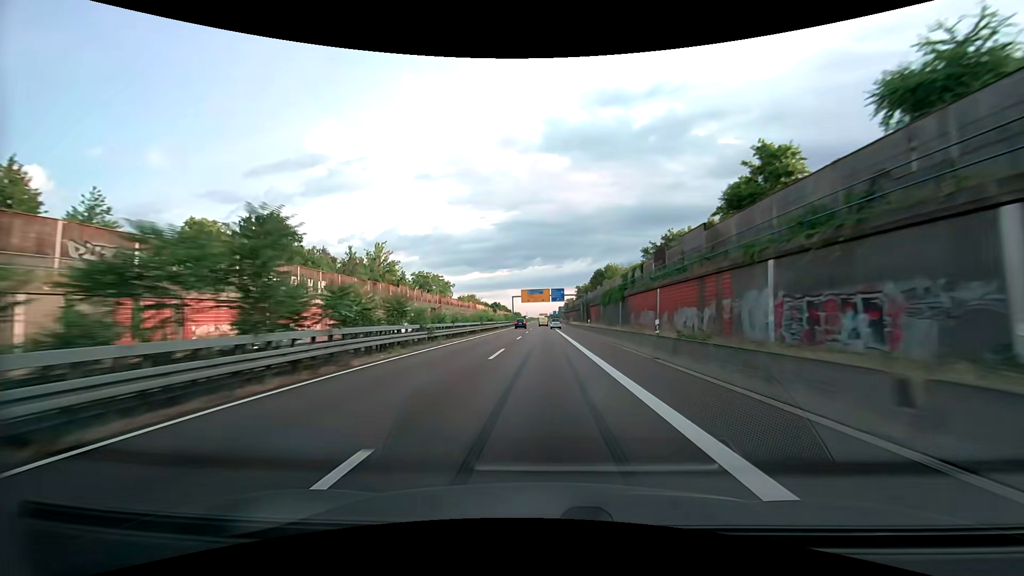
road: trunk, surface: asphalt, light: Day
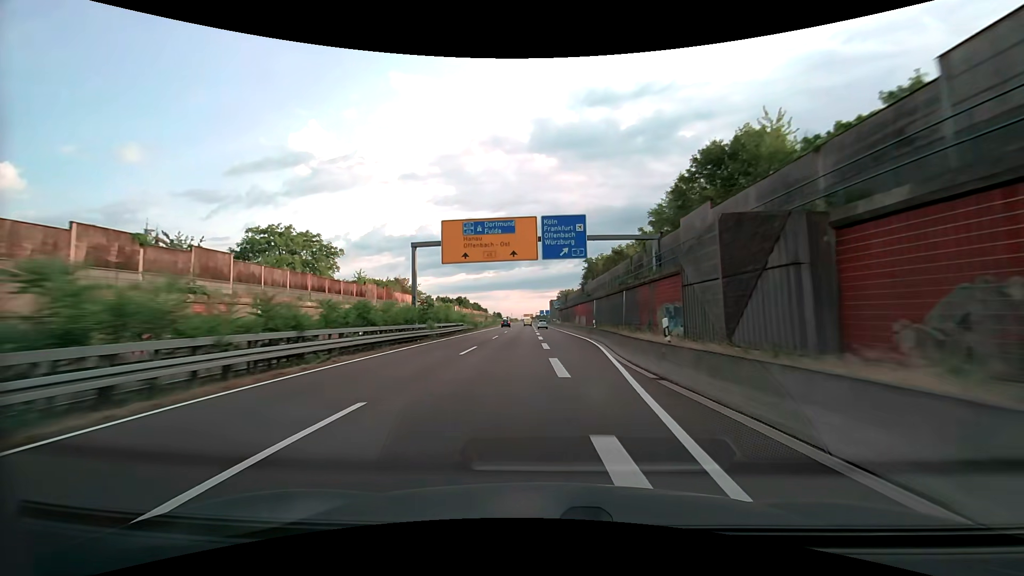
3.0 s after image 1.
(+1.3, +87.0) m; +2°
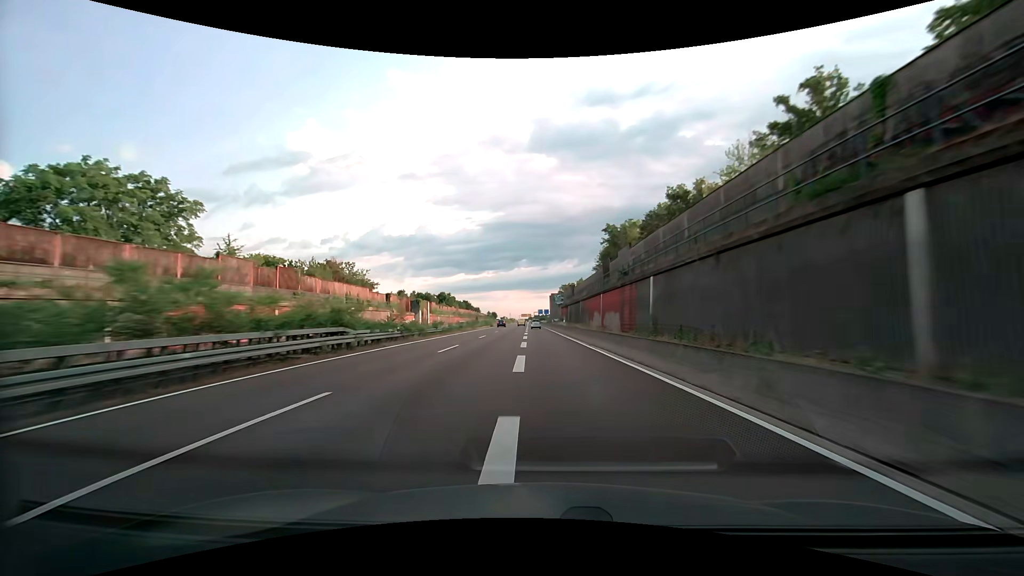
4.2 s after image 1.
(+0.2, +34.8) m; +1°
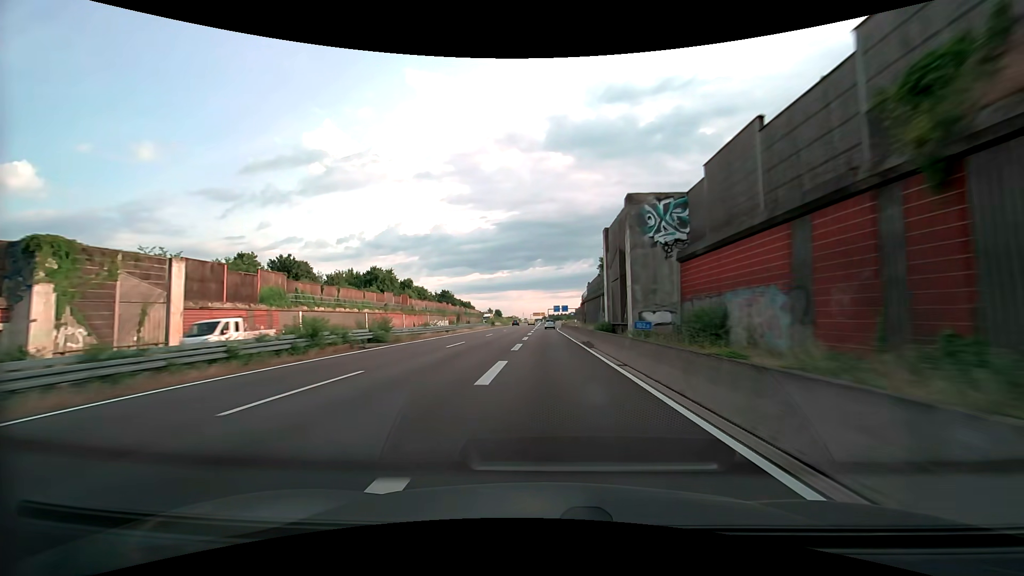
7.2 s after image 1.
(-2.0, +86.3) m; -2°
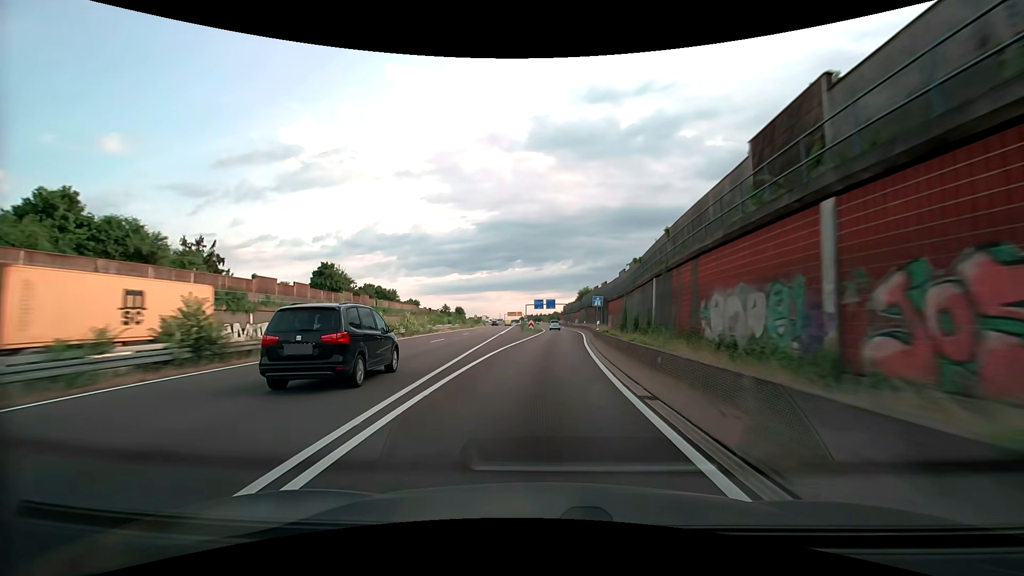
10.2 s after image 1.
(+0.6, +83.1) m; +2°
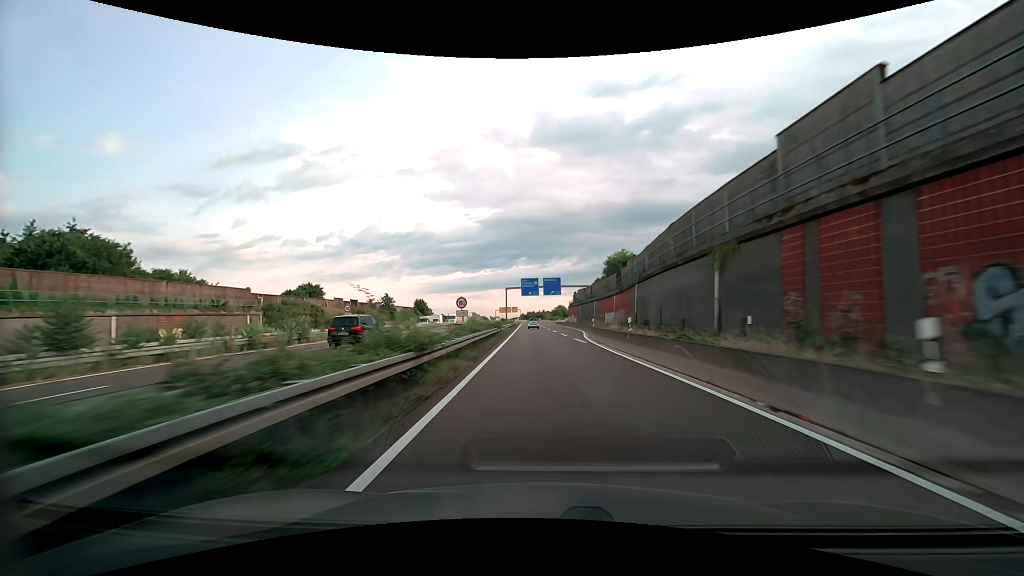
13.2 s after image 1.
(+1.6, +79.7) m; 0°
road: motorway_link
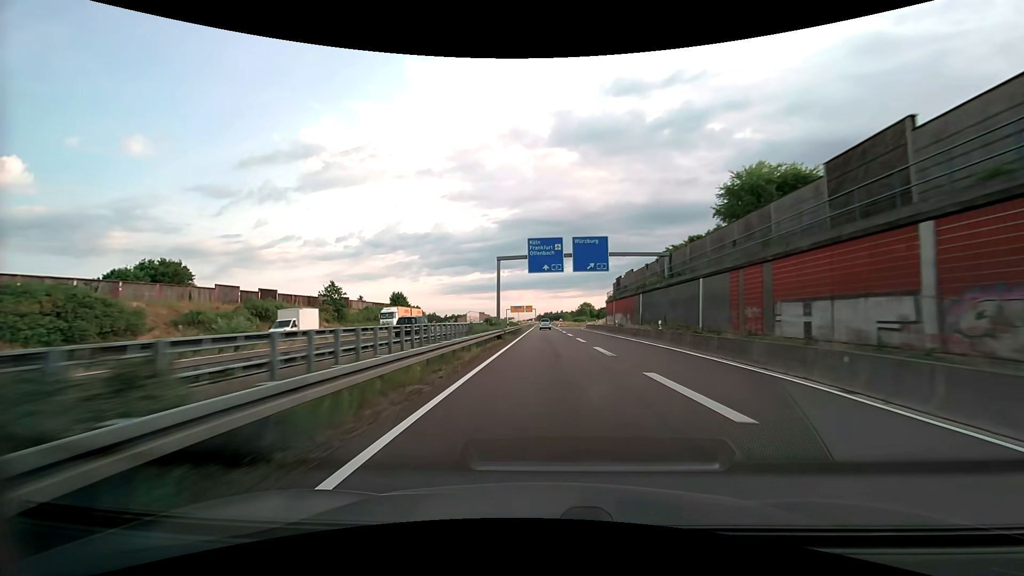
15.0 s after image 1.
(-1.1, +46.2) m; -2°
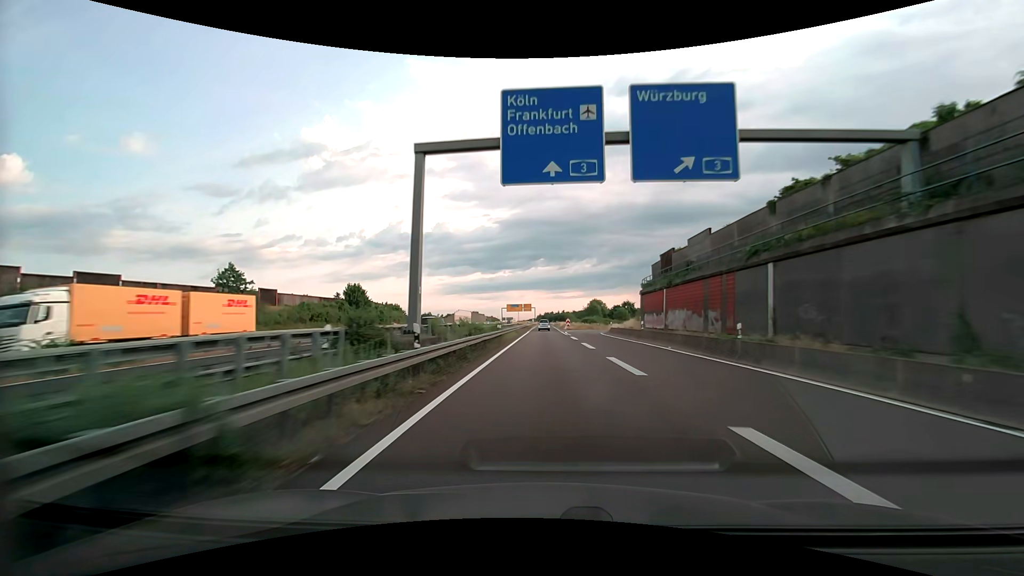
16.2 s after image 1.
(0.0, +30.1) m; 0°
(0, +10) (0, +20) (0, +30) (0, +40) (0, +50) (0, +60) (0, +70) (0, +80) (0, +90) (0, +100) m
